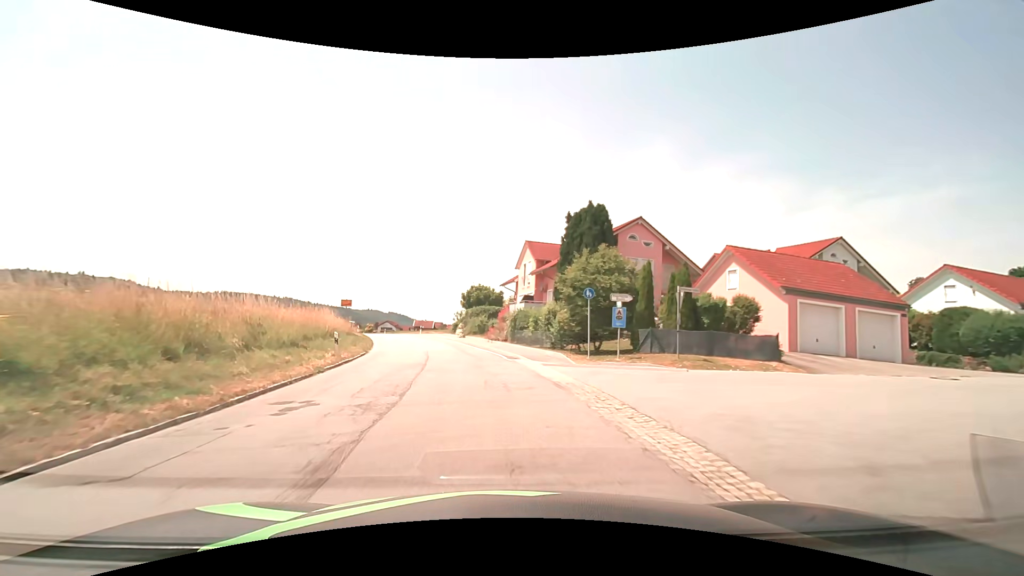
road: secondary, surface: asphalt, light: Day
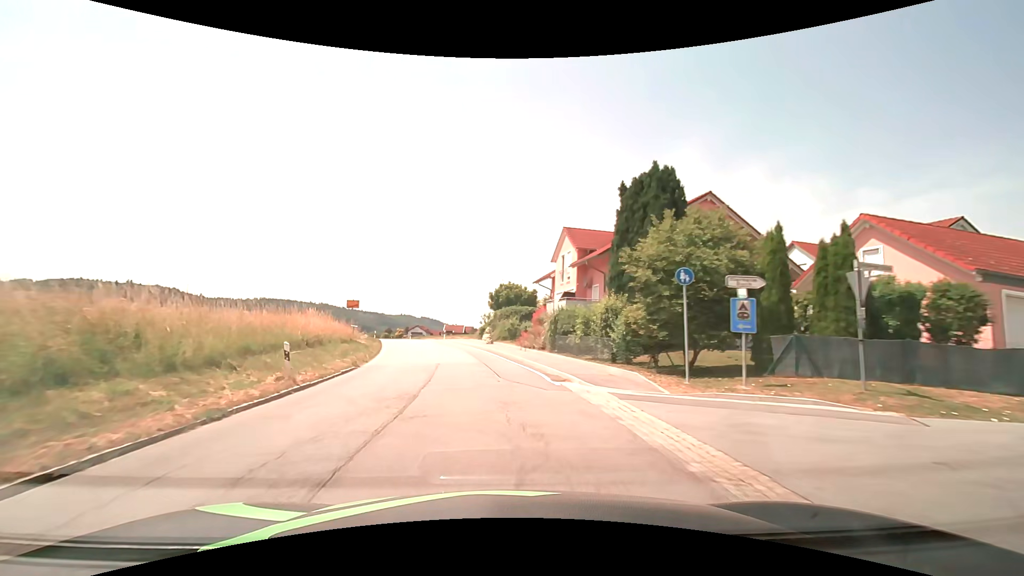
(-0.2, +7.5) m; -4°
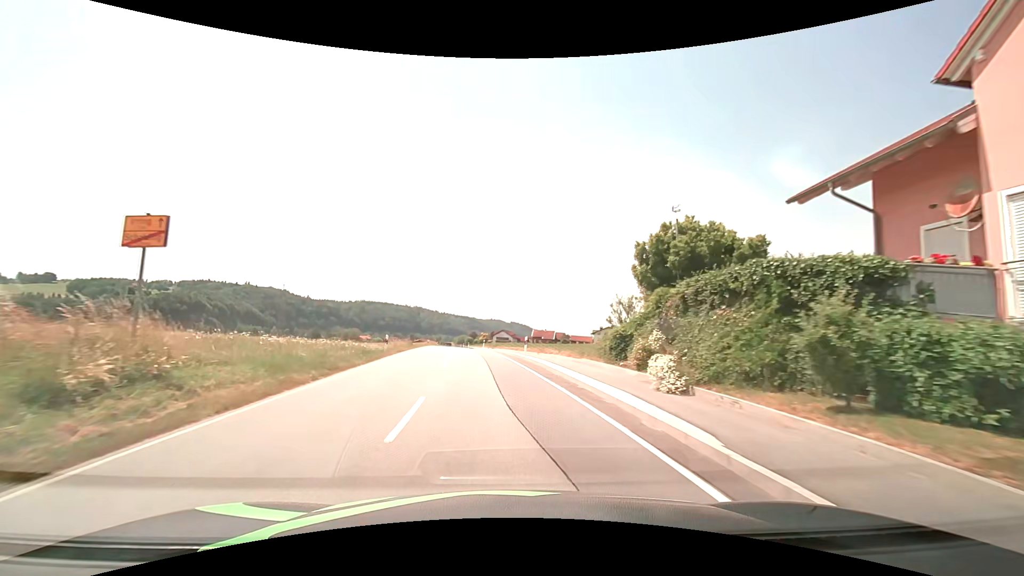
(-2.9, +29.4) m; -10°
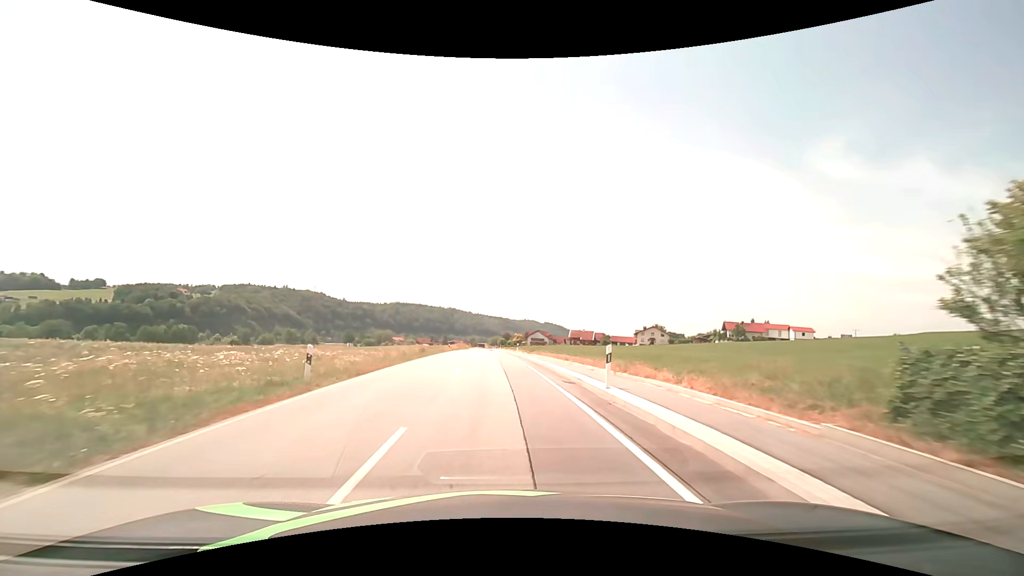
(-0.5, +14.9) m; -4°
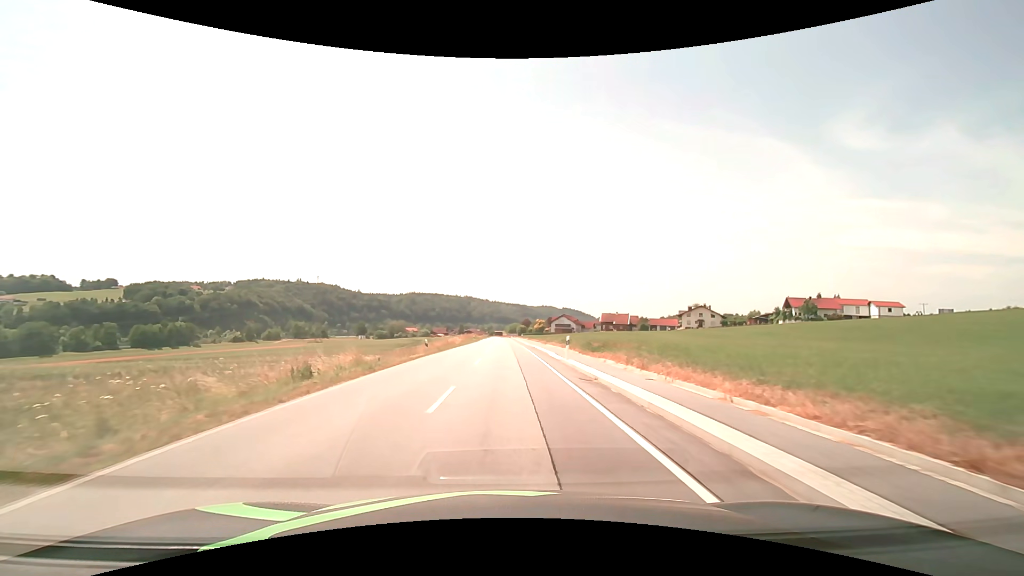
(-0.9, +31.2) m; -2°
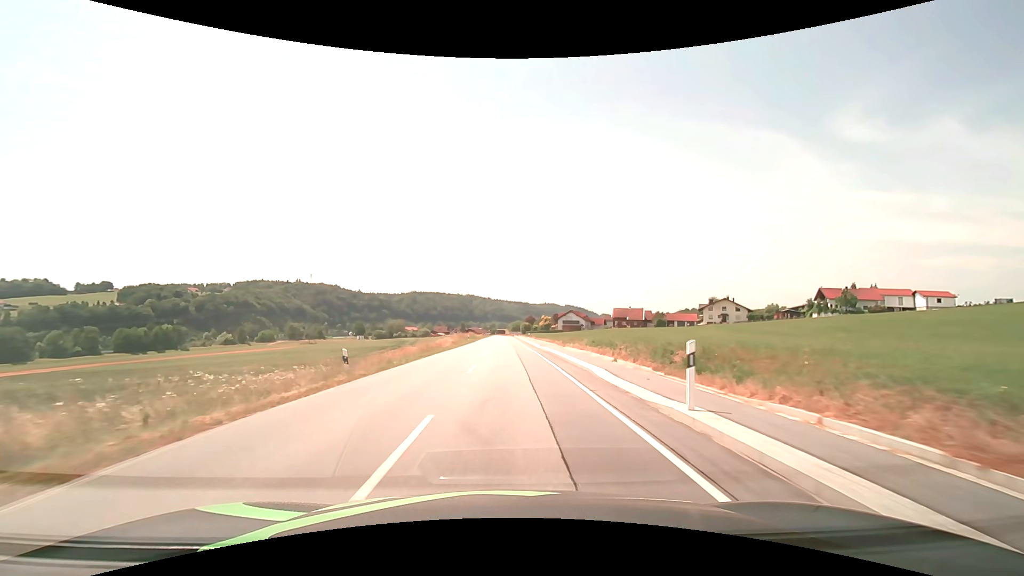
(0.0, +16.6) m; 0°
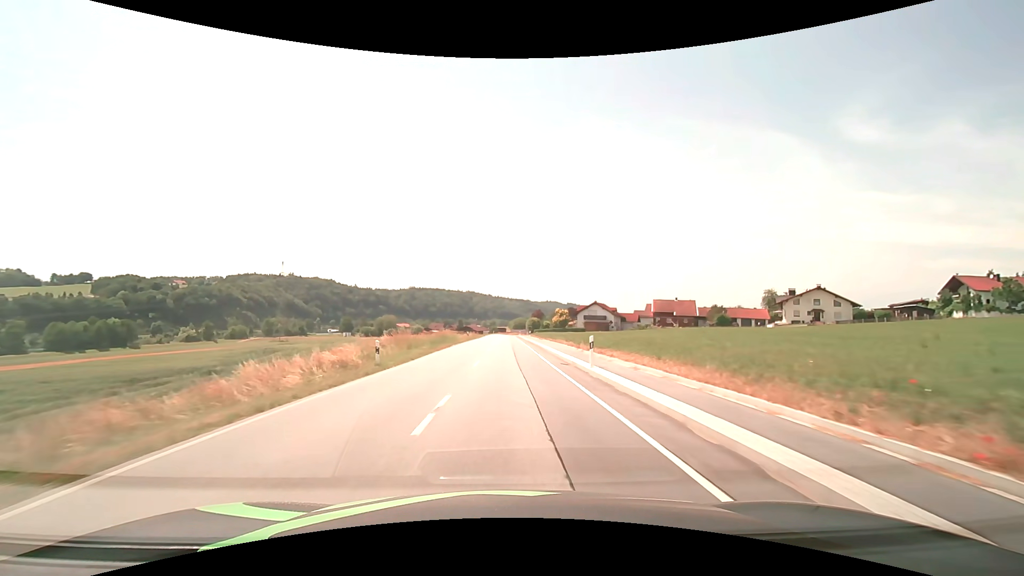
(-0.3, +45.9) m; 0°
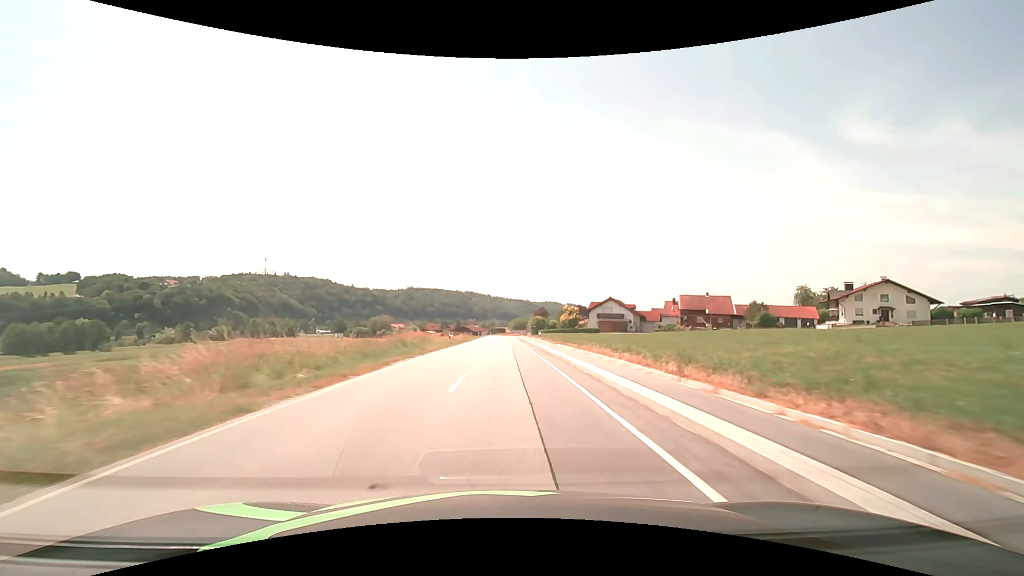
(0.0, +20.0) m; 0°
(0, +10) (0, +20) (0, +30) (0, +40) (0, +50) (0, +60) (0, +70) (0, +80) (0, +90) (0, +100) m
